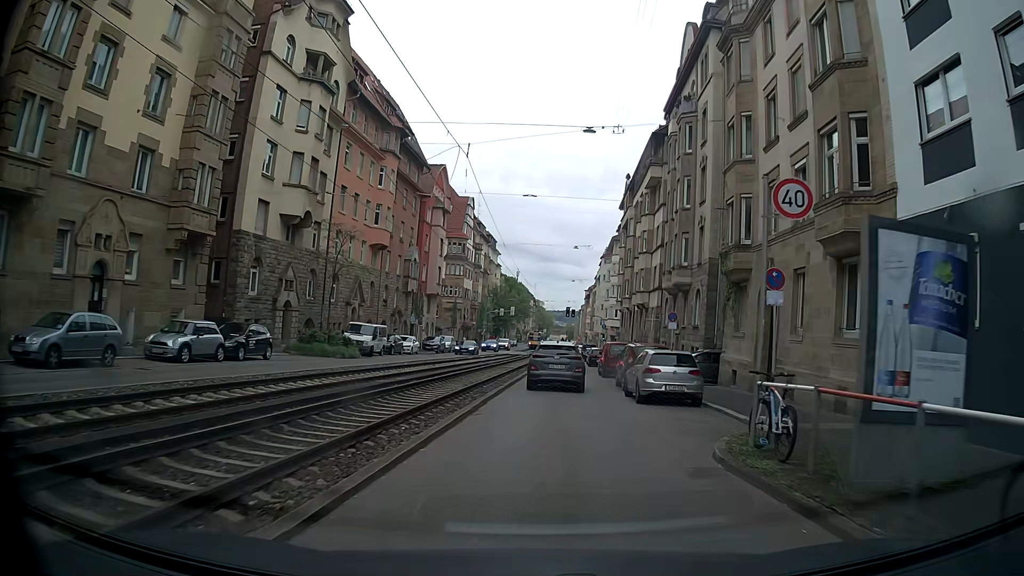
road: tertiary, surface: asphalt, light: Day
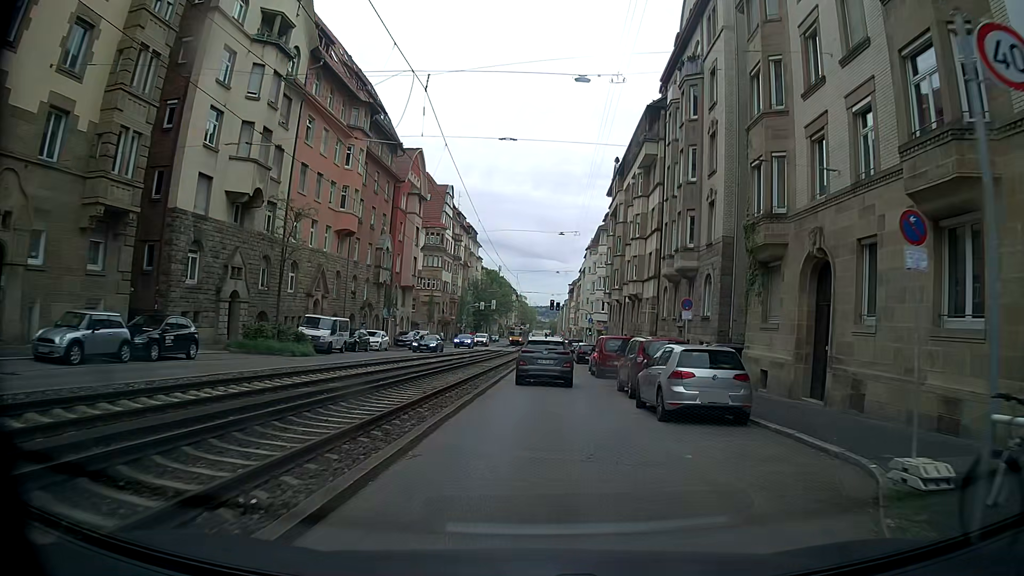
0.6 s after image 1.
(0.0, +5.3) m; +1°
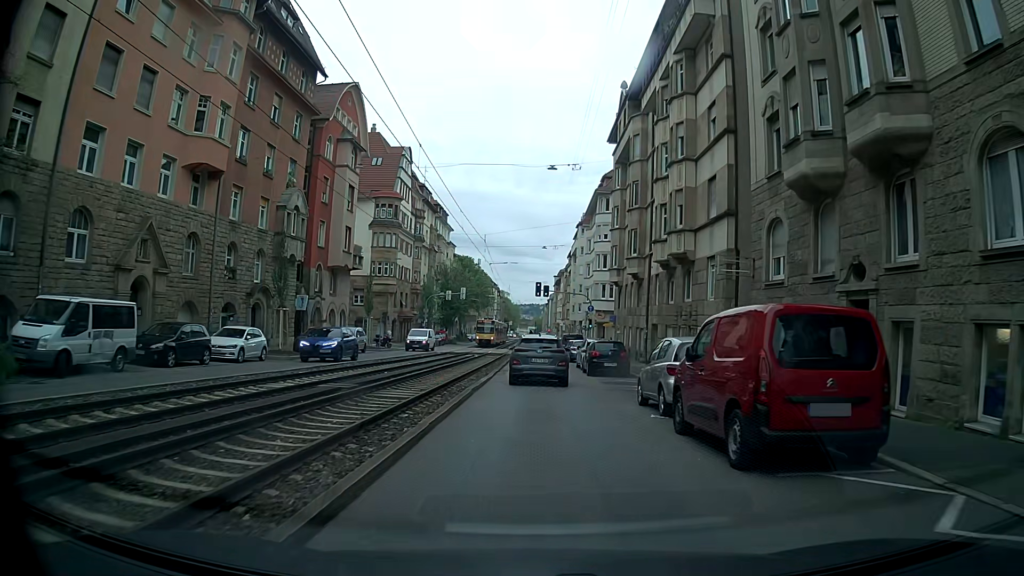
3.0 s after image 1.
(+0.4, +21.3) m; +2°
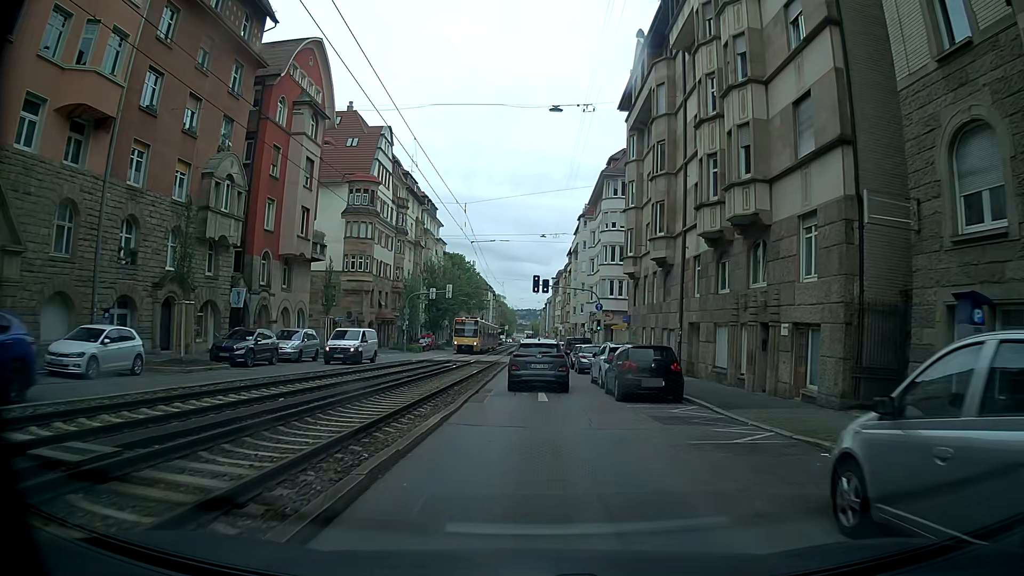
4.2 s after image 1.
(-0.1, +10.2) m; 0°
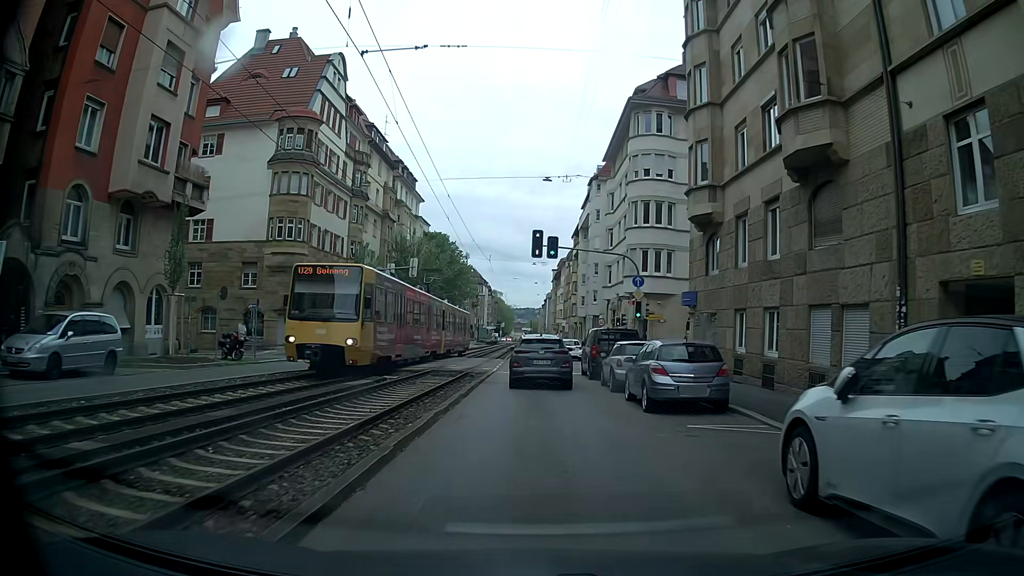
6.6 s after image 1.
(-0.2, +19.6) m; -1°
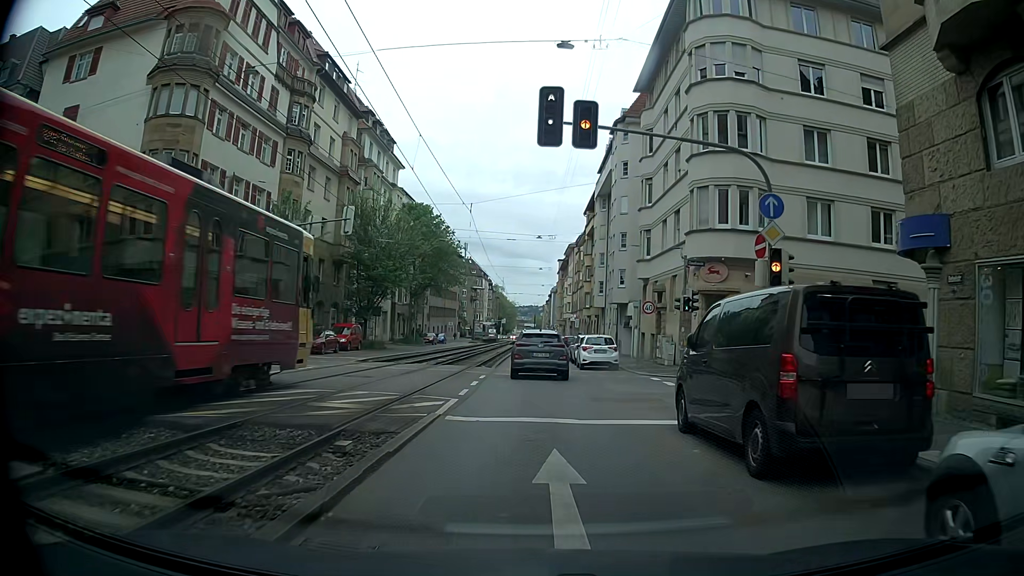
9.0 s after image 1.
(+0.1, +17.7) m; -1°
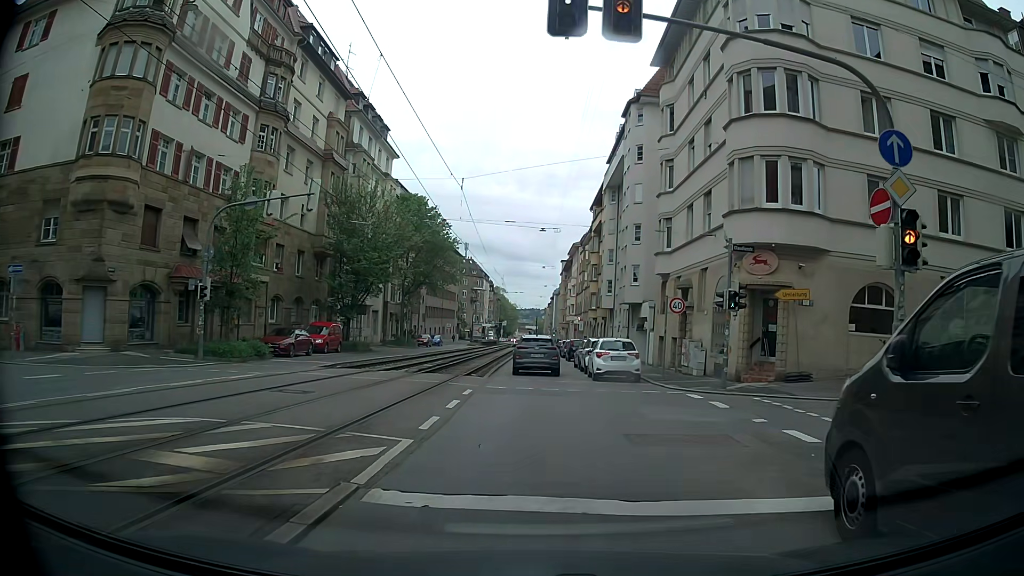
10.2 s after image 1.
(+0.1, +5.1) m; +2°
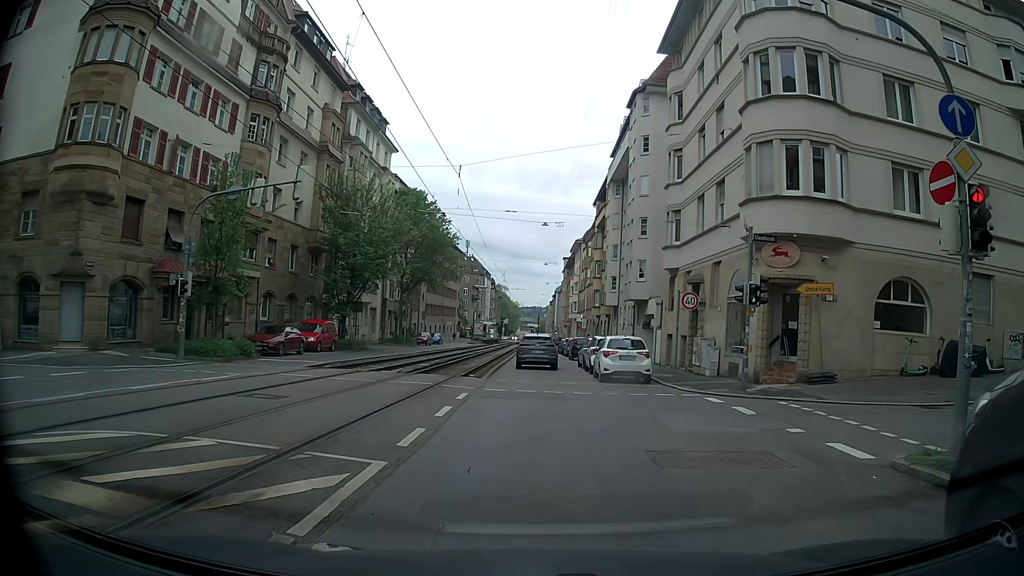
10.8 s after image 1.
(0.0, +1.6) m; +2°
